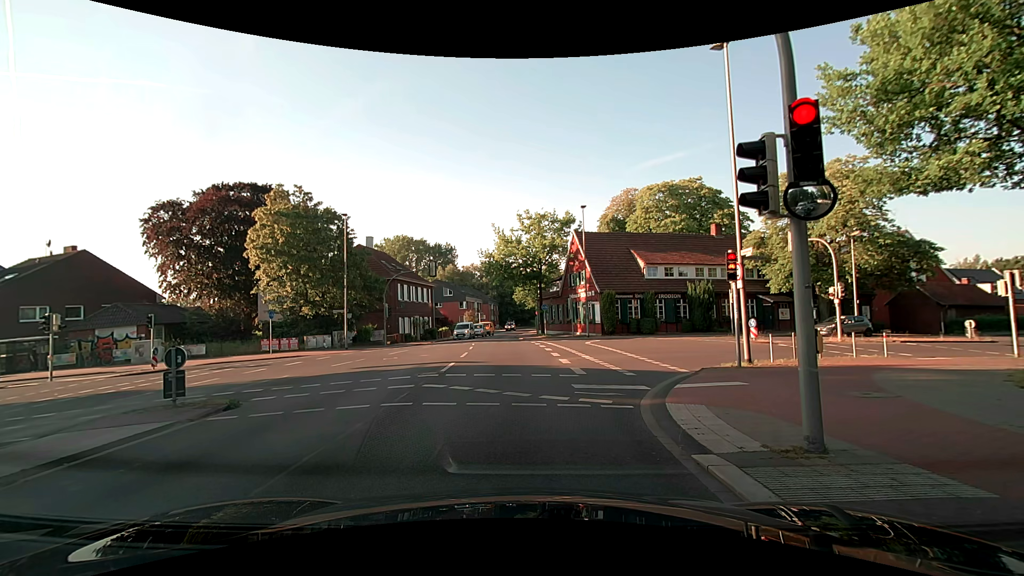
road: secondary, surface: asphalt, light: Day
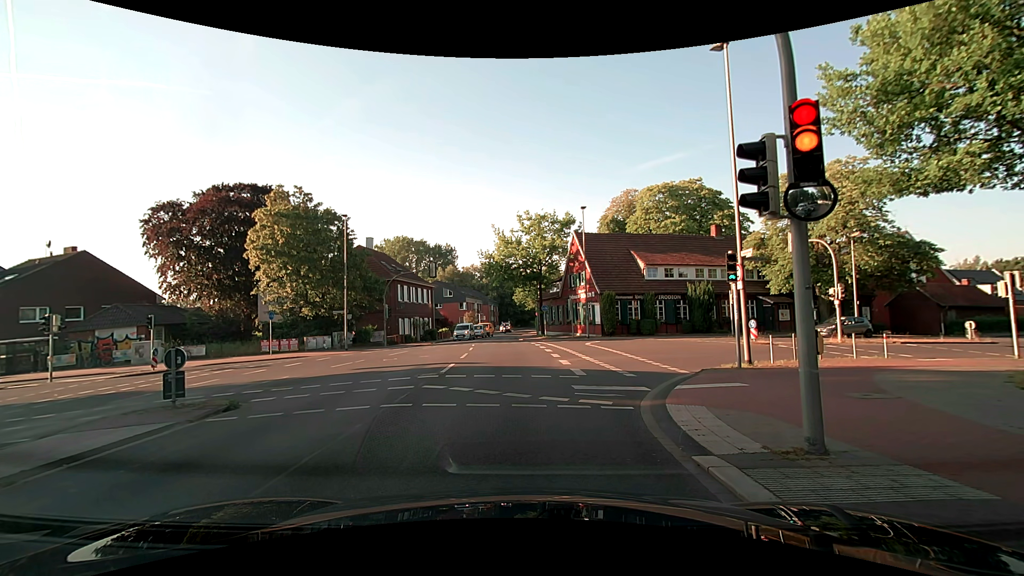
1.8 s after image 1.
(0.0, 0.0) m; 0°
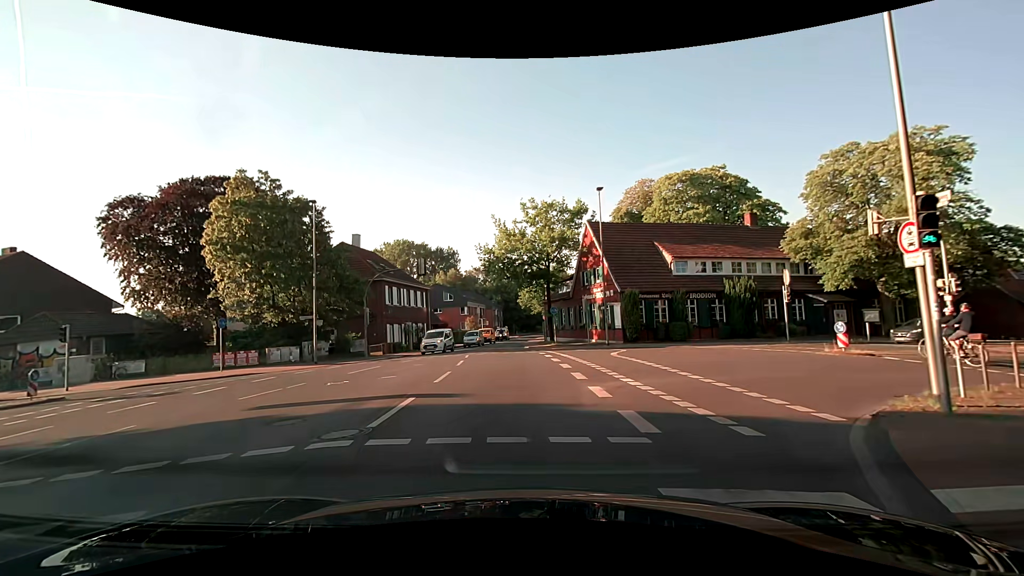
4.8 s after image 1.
(0.0, +7.0) m; -2°
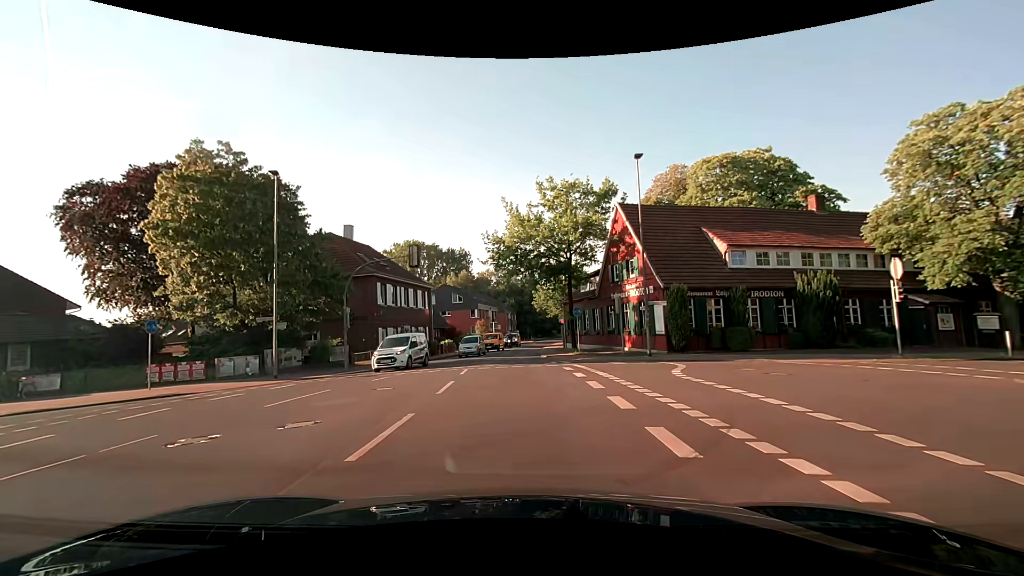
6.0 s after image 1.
(0.0, +7.3) m; -1°
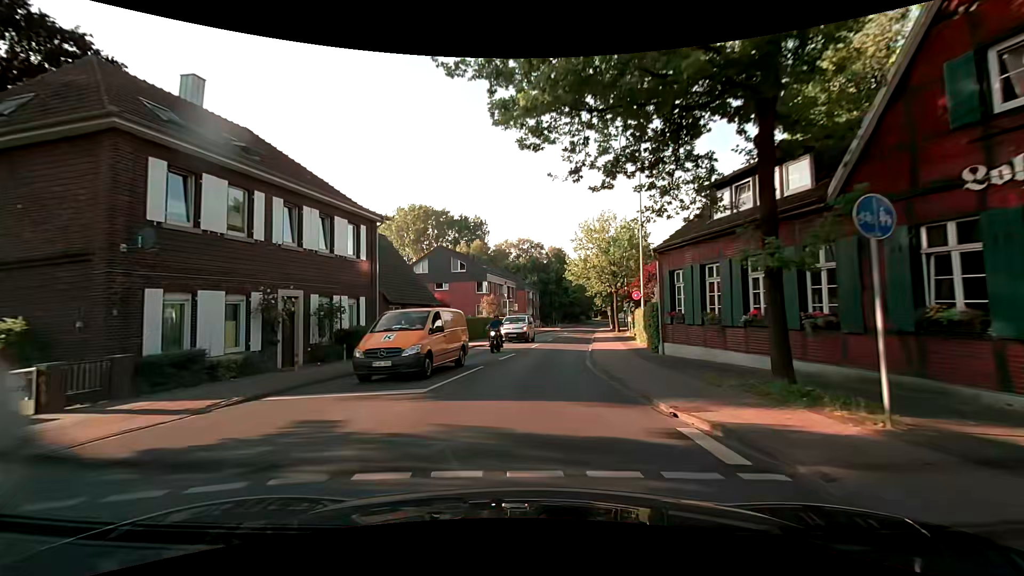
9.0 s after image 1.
(-0.5, +26.2) m; -2°
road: tertiary
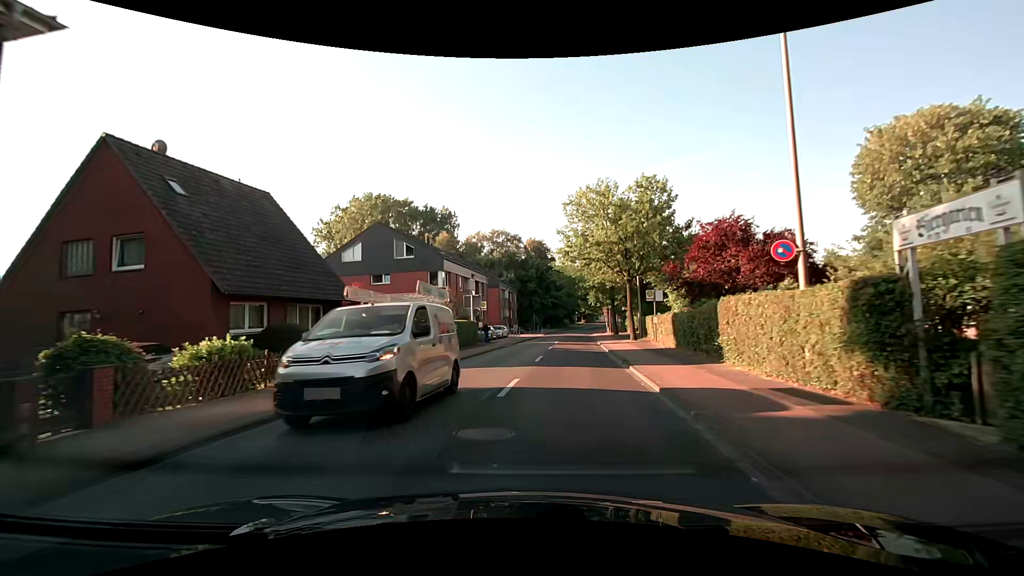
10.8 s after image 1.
(+0.4, +17.7) m; +2°
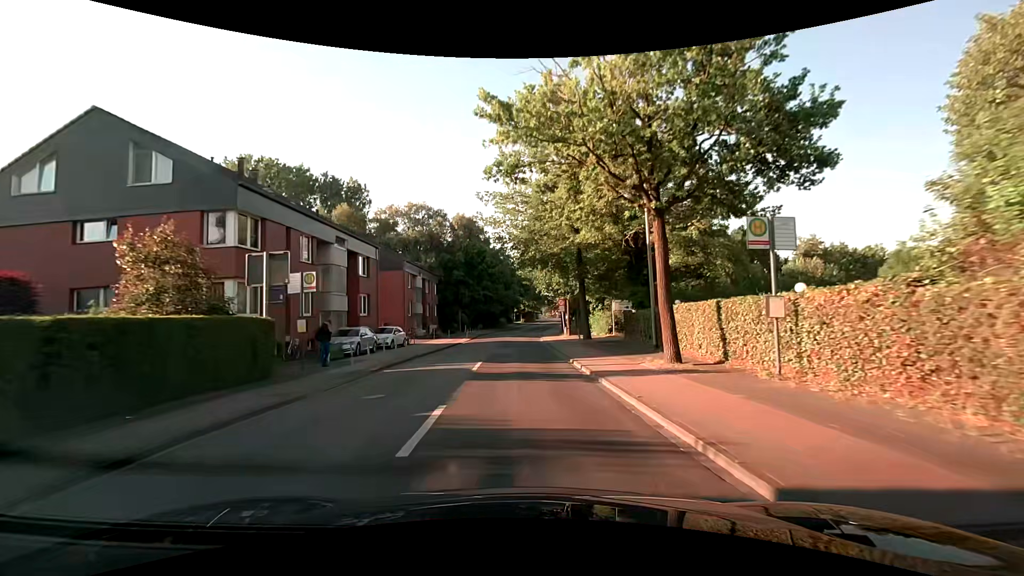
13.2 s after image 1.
(+1.9, +23.0) m; +8°
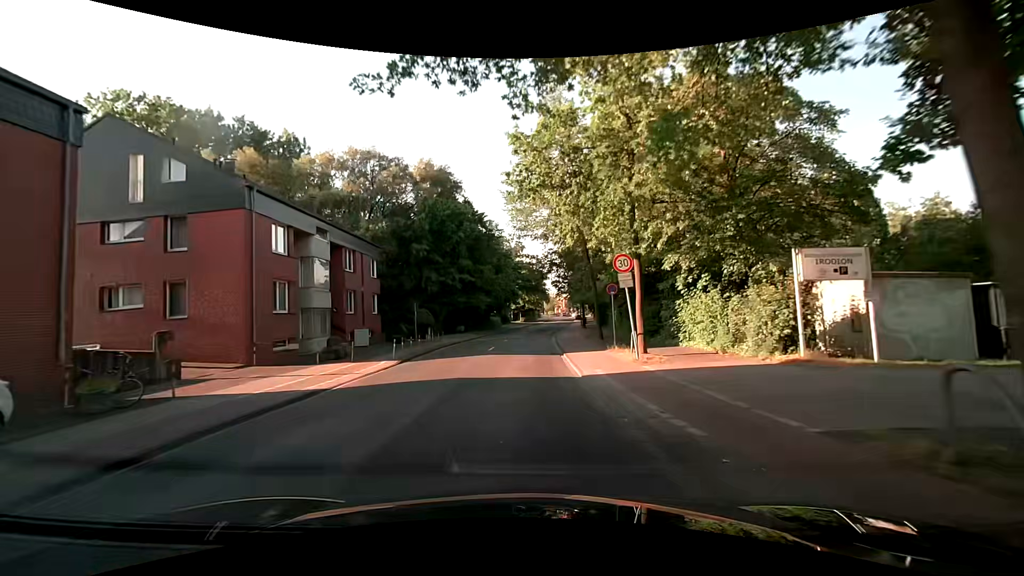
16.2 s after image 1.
(+0.2, +27.1) m; 0°
(0, +10) (0, +20) (+1, +30) (+1, +40) (+2, +50) (+3, +60) (+4, +70) (+6, +80) (+7, +90) (+9, +100) m
